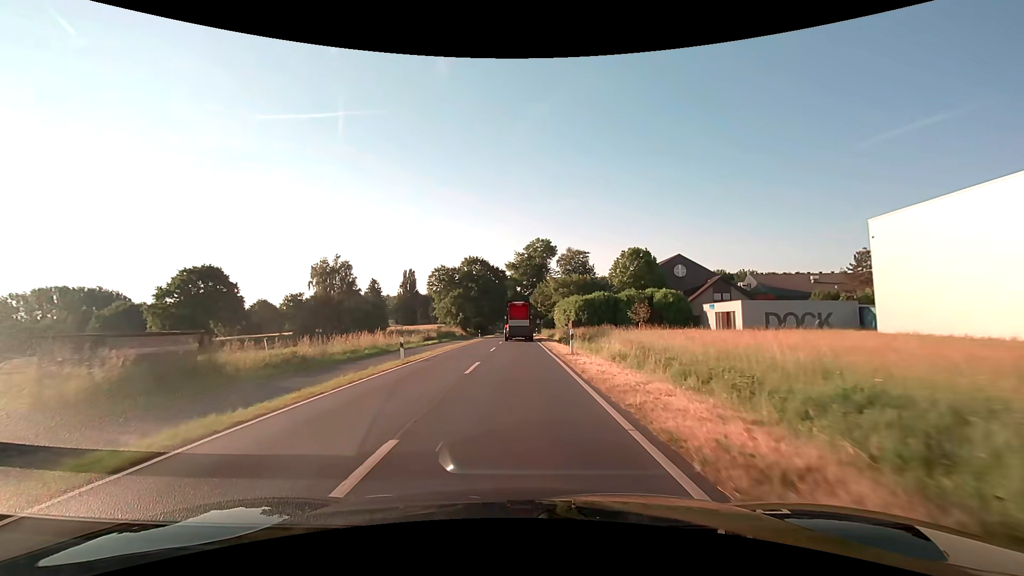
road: secondary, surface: asphalt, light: Day
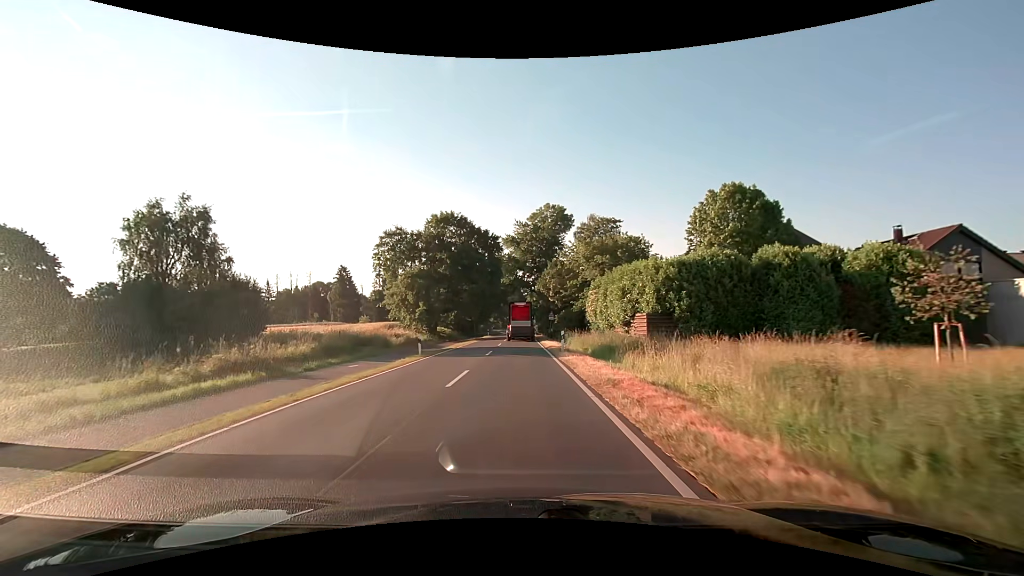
(-0.5, +39.3) m; 0°
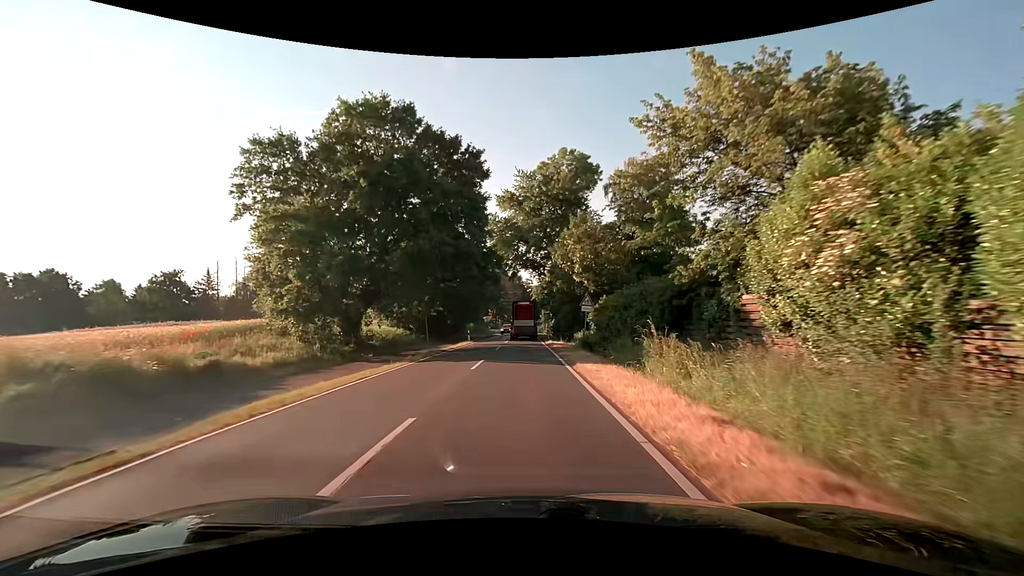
(-0.2, +32.1) m; -1°
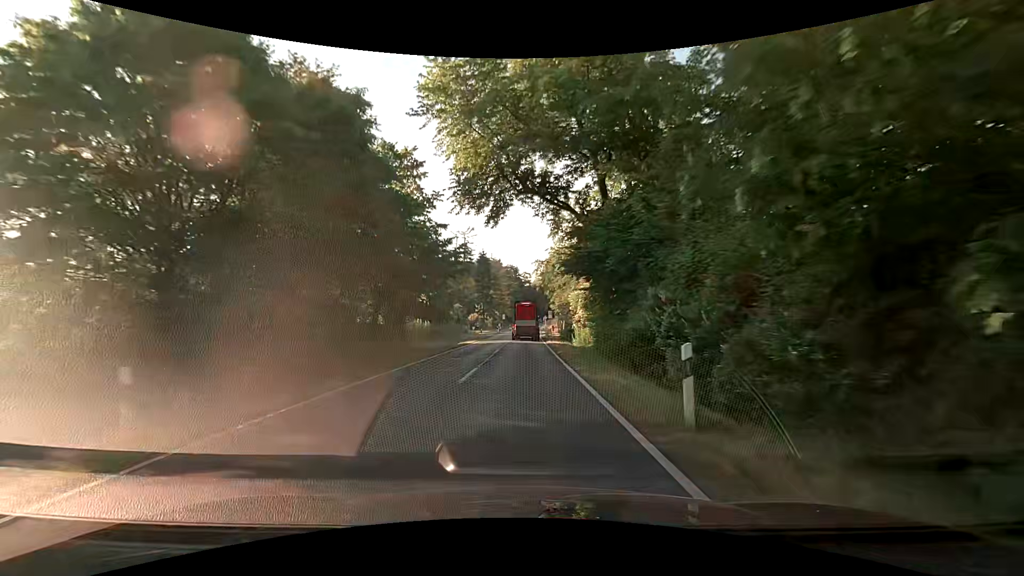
(+0.1, +40.1) m; +1°
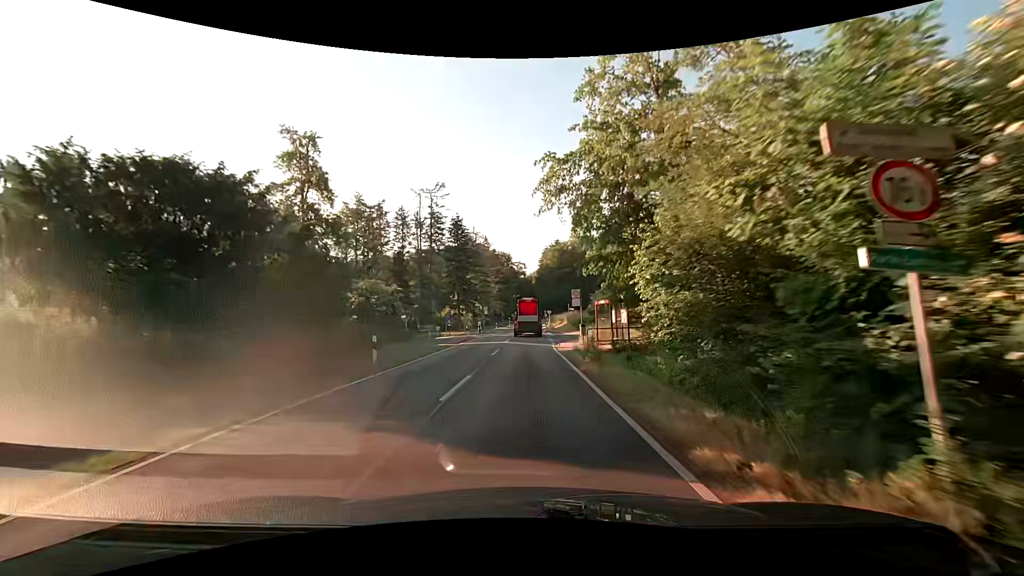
(0.0, +39.2) m; 0°
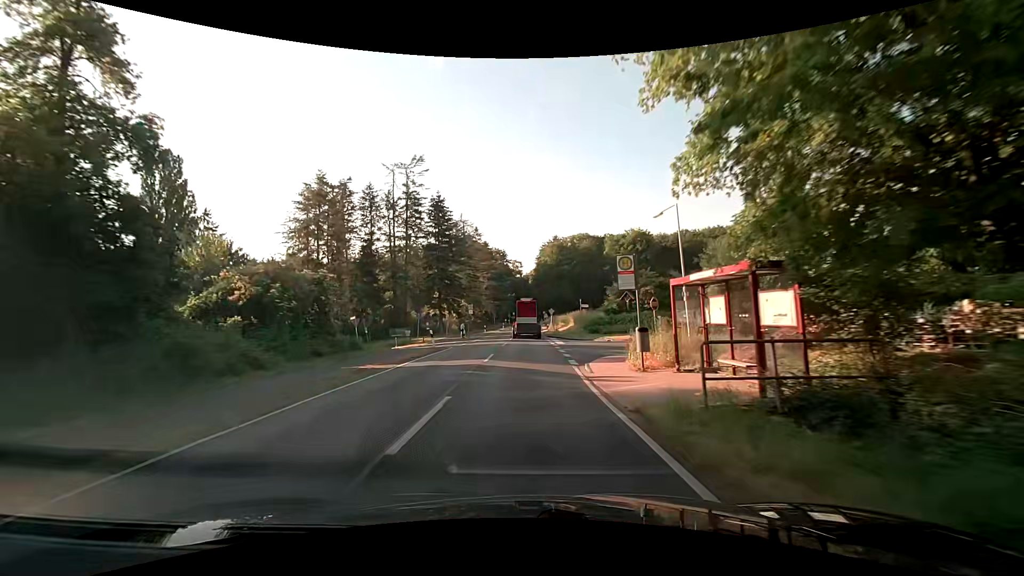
(+0.1, +15.6) m; +1°
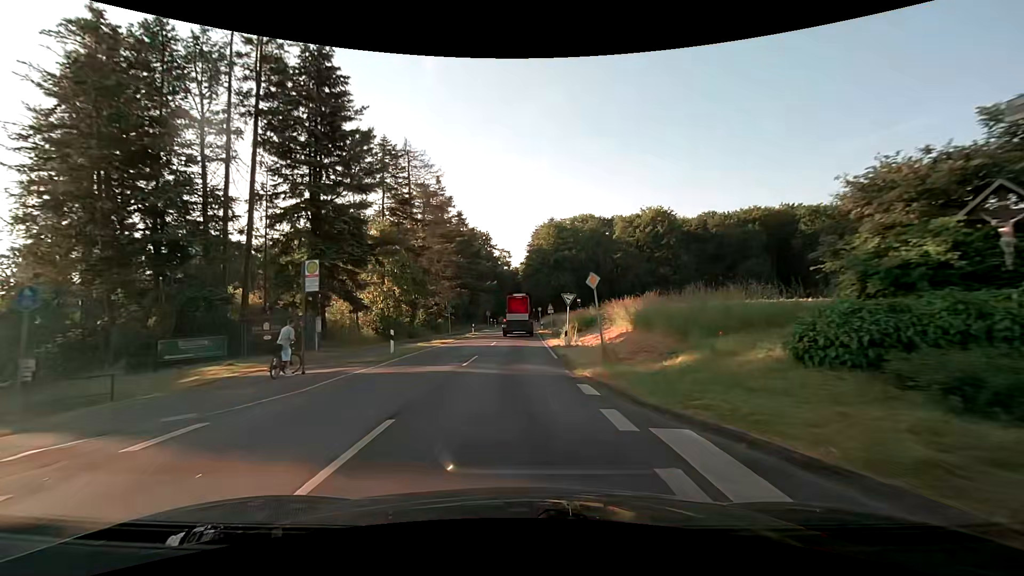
(+0.3, +38.9) m; +1°
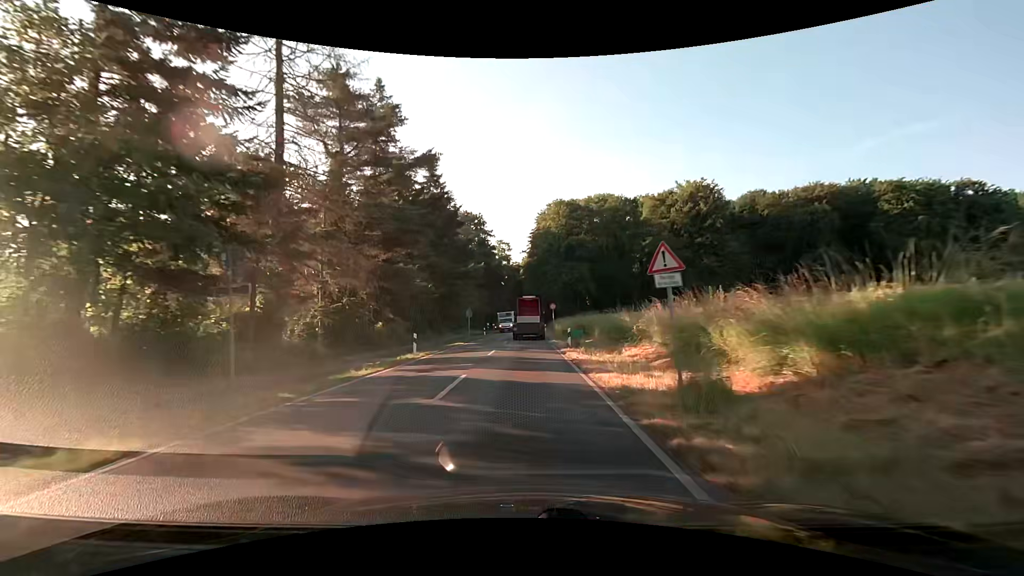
(-0.1, +30.9) m; 0°
